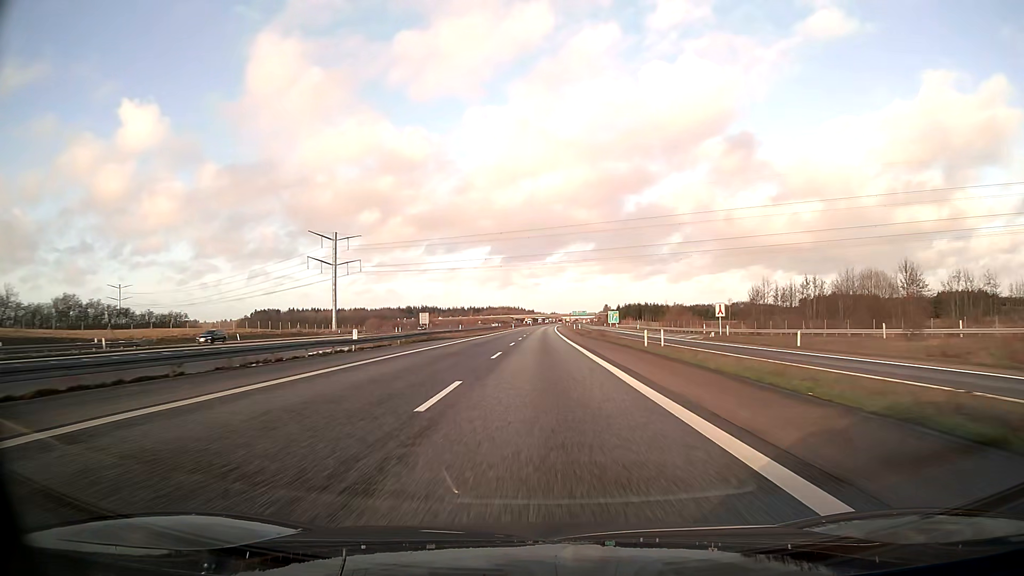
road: motorway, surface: asphalt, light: Day
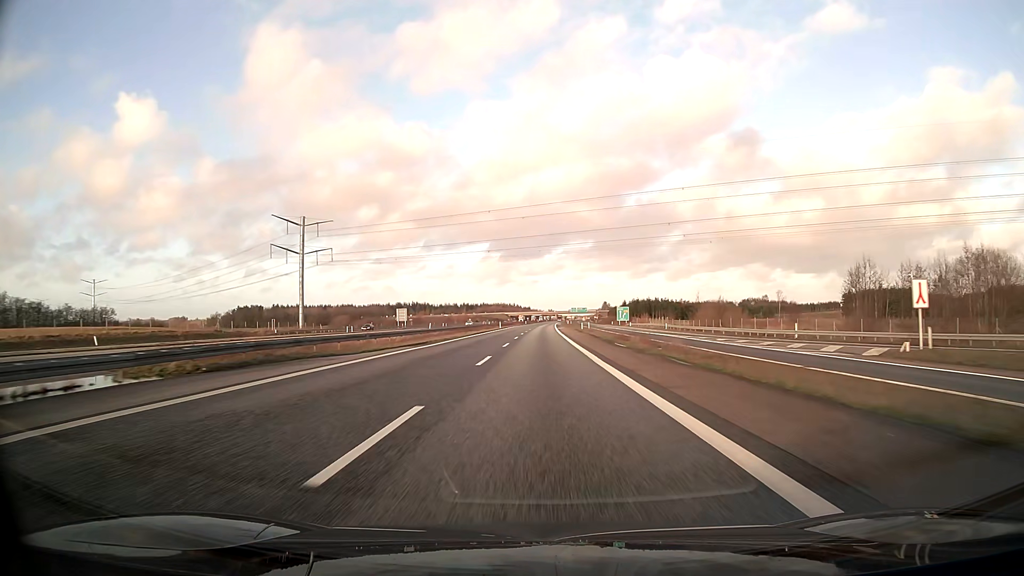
(+0.1, +34.8) m; 0°
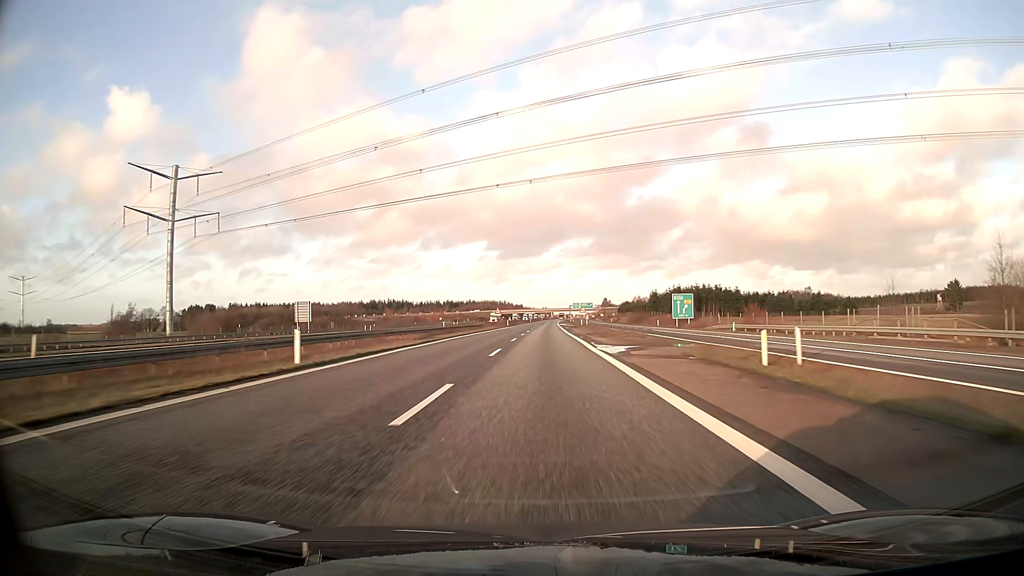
(+0.3, +87.0) m; +1°
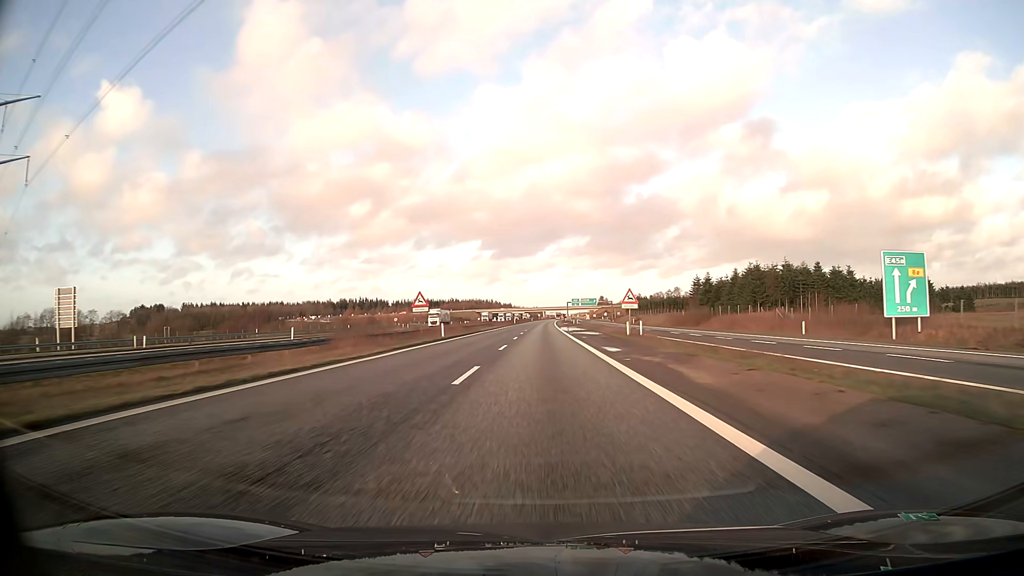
(+0.6, +69.6) m; +1°
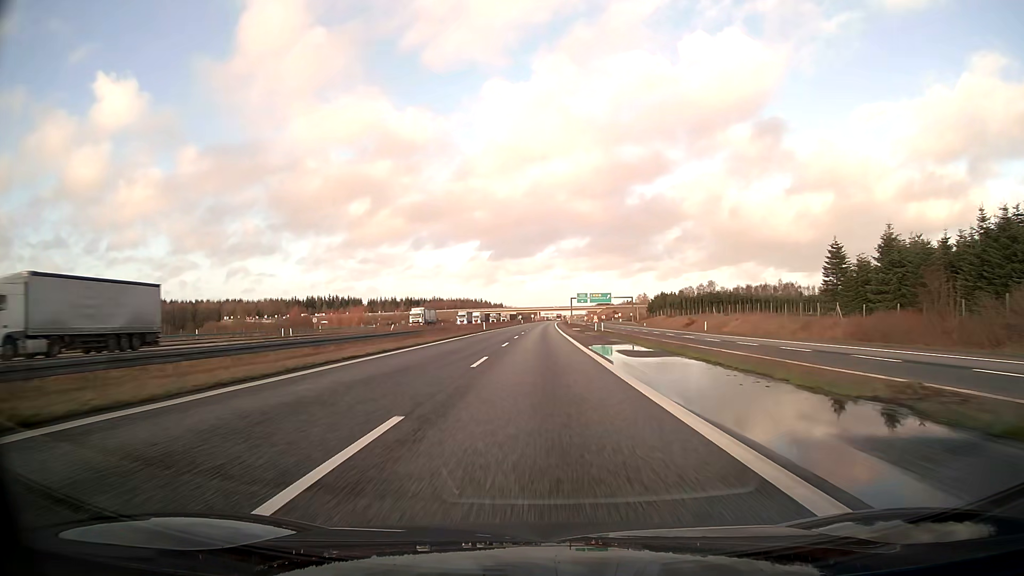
(+0.3, +69.7) m; 0°
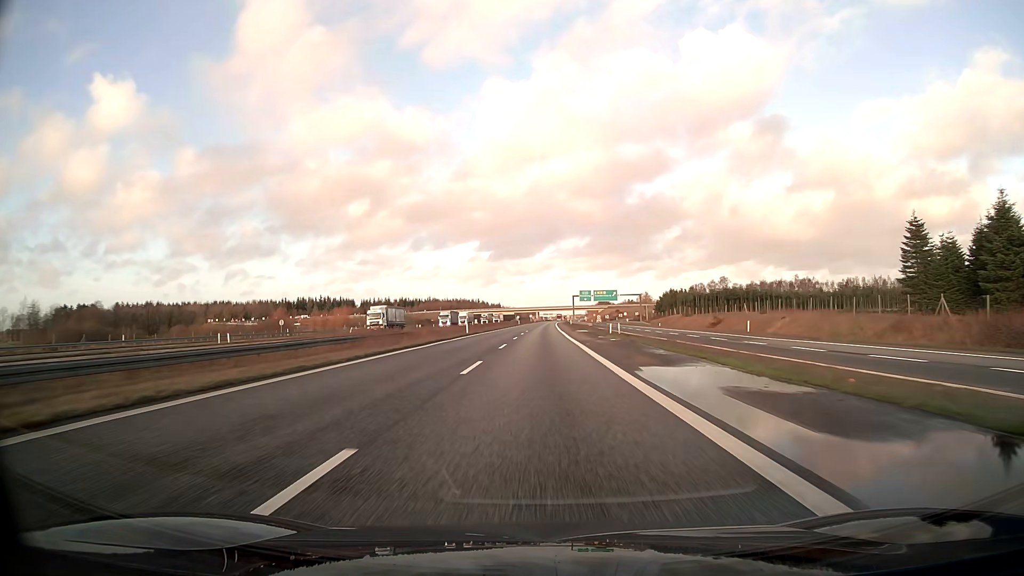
(0.0, +17.4) m; 0°
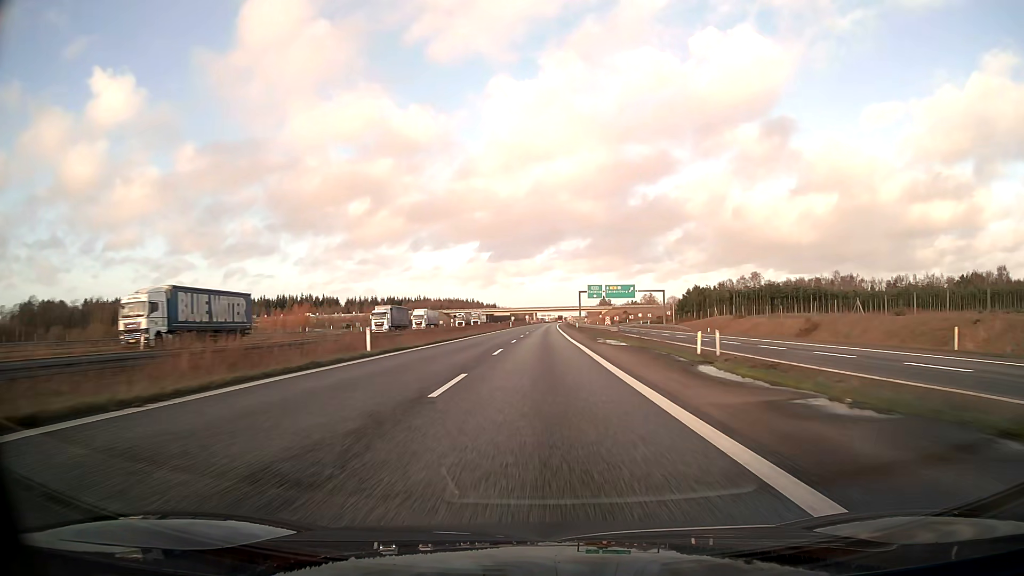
(0.0, +34.8) m; 0°
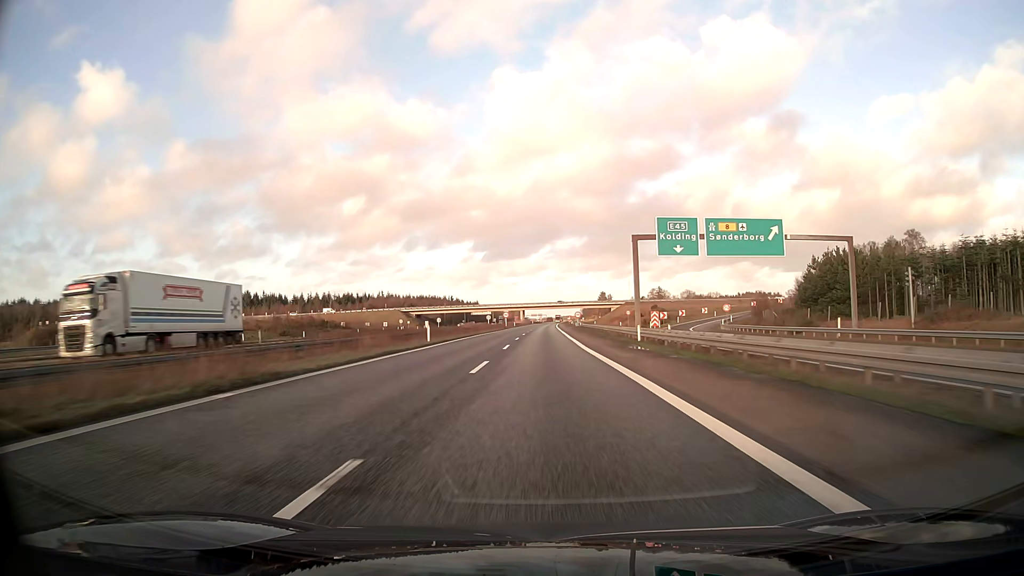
(+0.5, +87.0) m; +1°
(0, +10) (0, +20) (0, +30) (0, +40) (0, +50) (+1, +60) (+1, +70) (+1, +80) (+1, +90) (+1, +100) m
